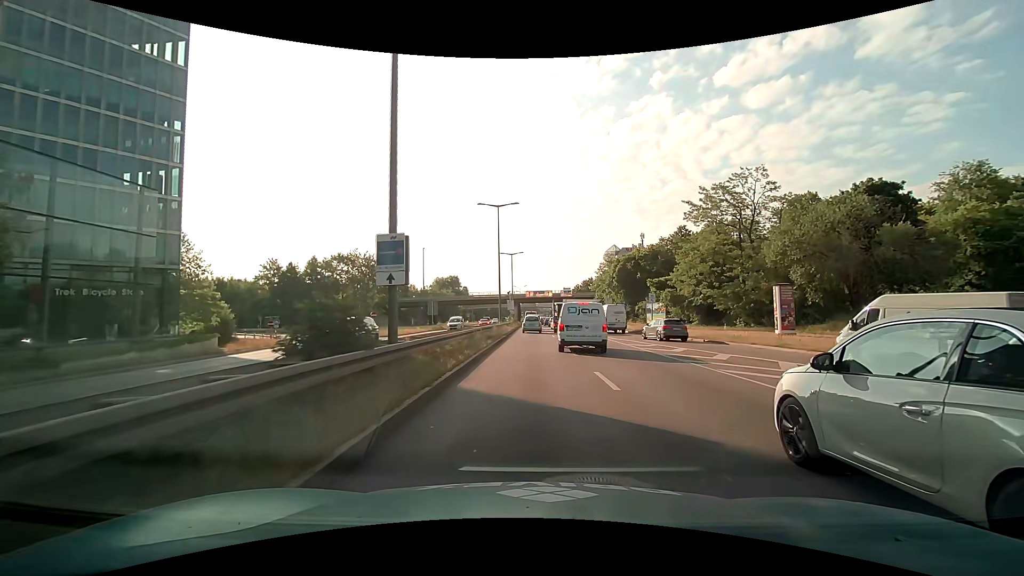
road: trunk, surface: asphalt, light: Day
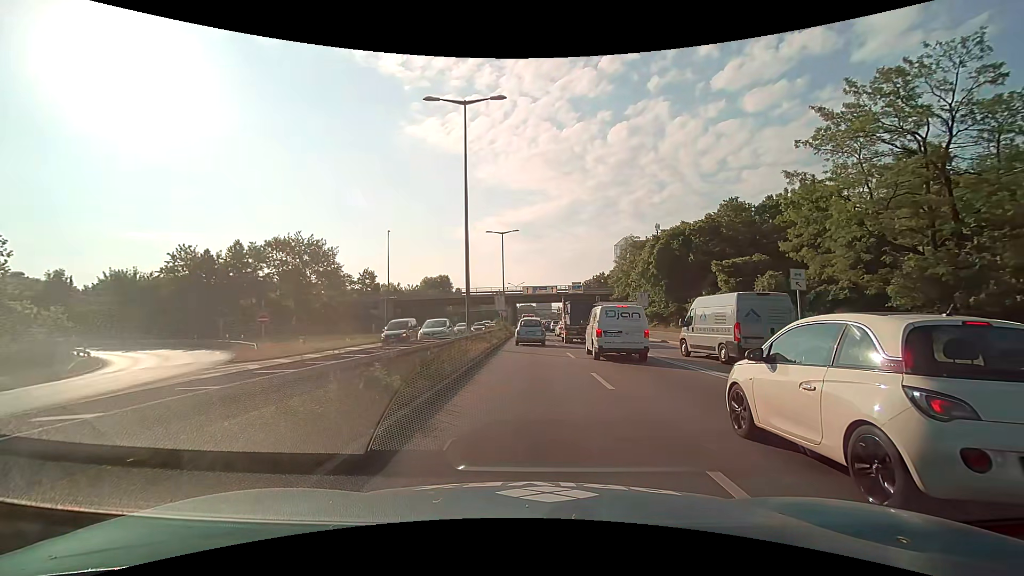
(+0.2, +24.4) m; +1°
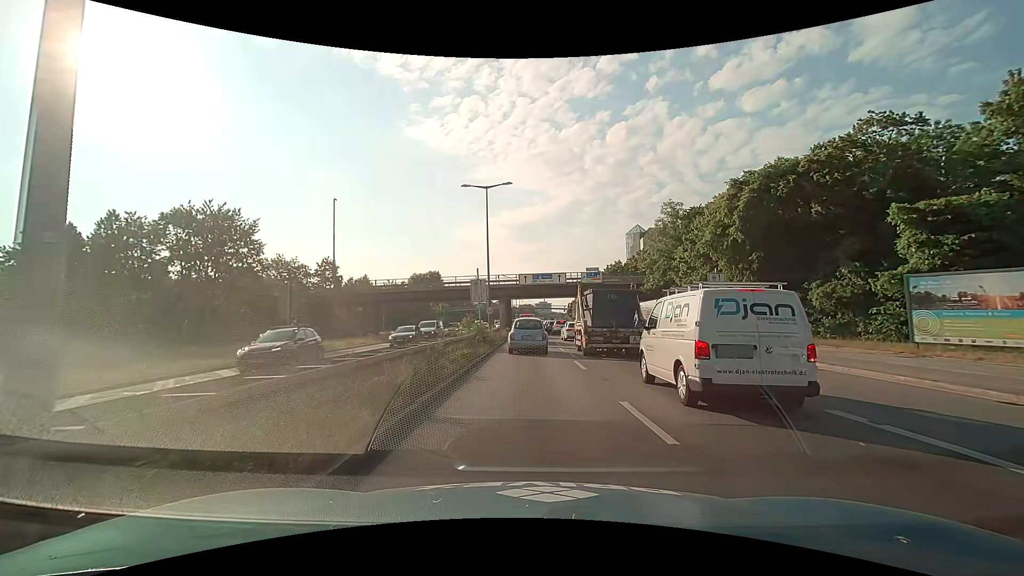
(+0.1, +21.5) m; +1°
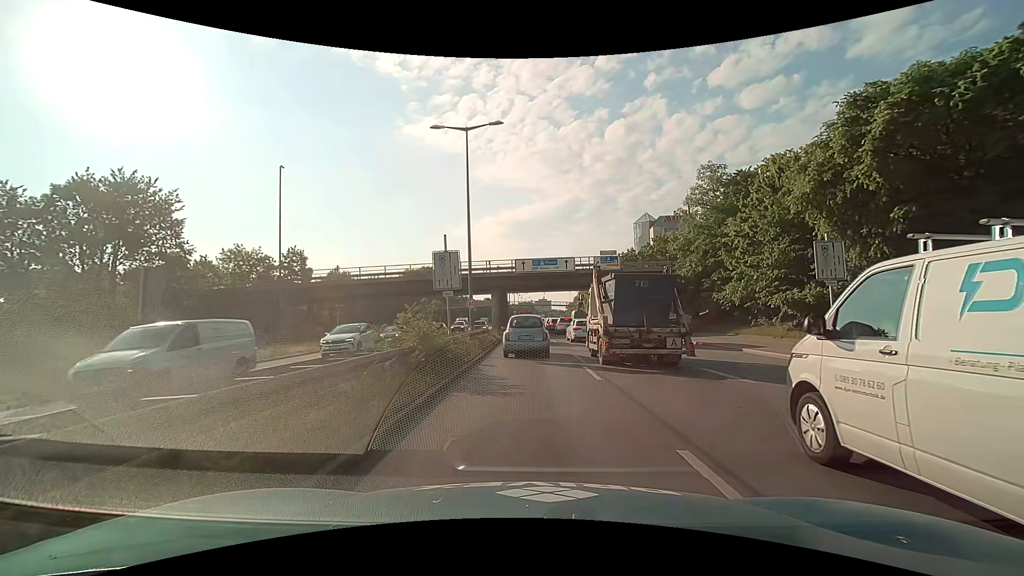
(-0.1, +12.2) m; 0°
